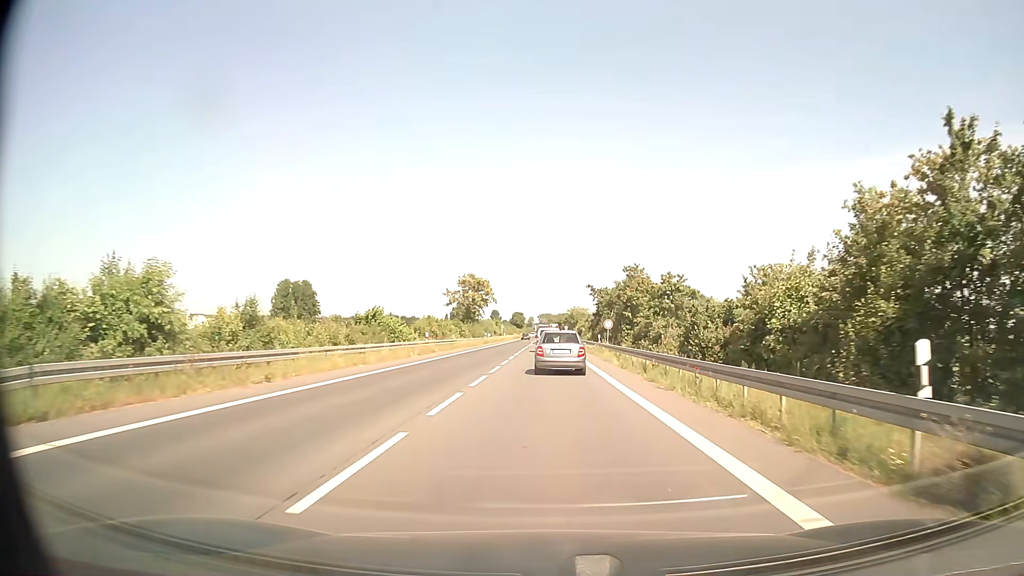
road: secondary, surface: asphalt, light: Day
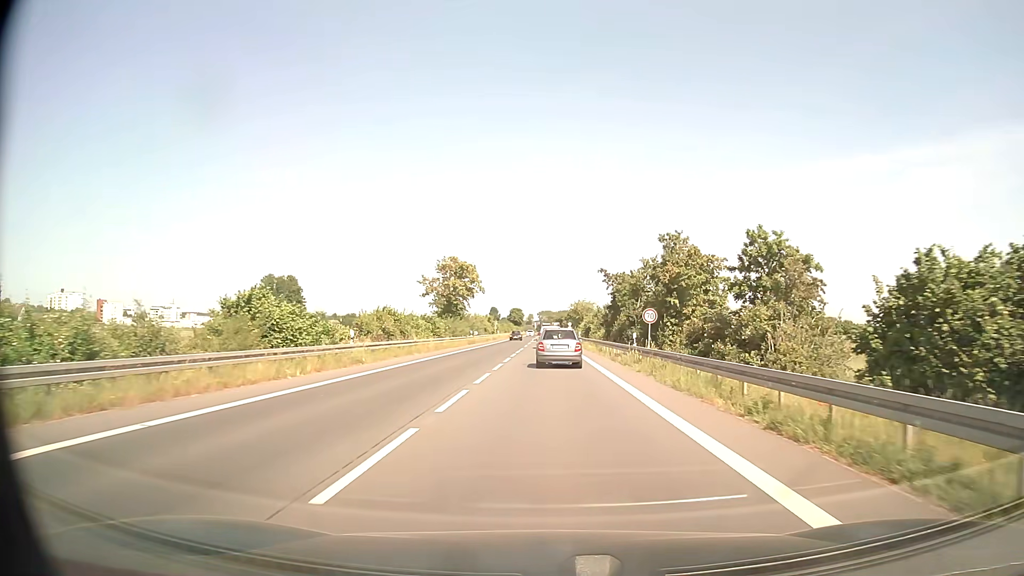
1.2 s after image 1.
(0.0, +17.9) m; 0°
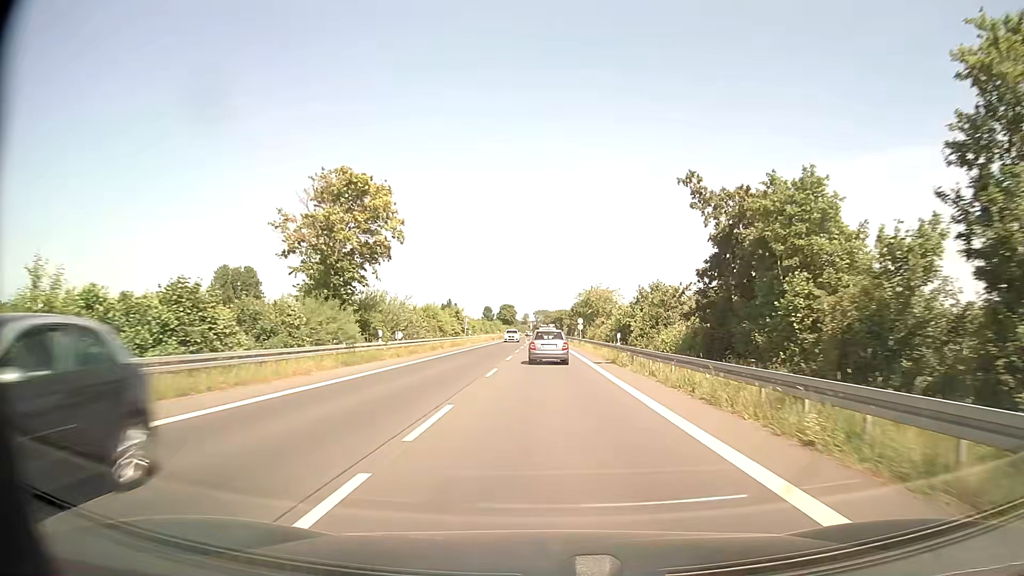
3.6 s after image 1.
(0.0, +39.5) m; +1°
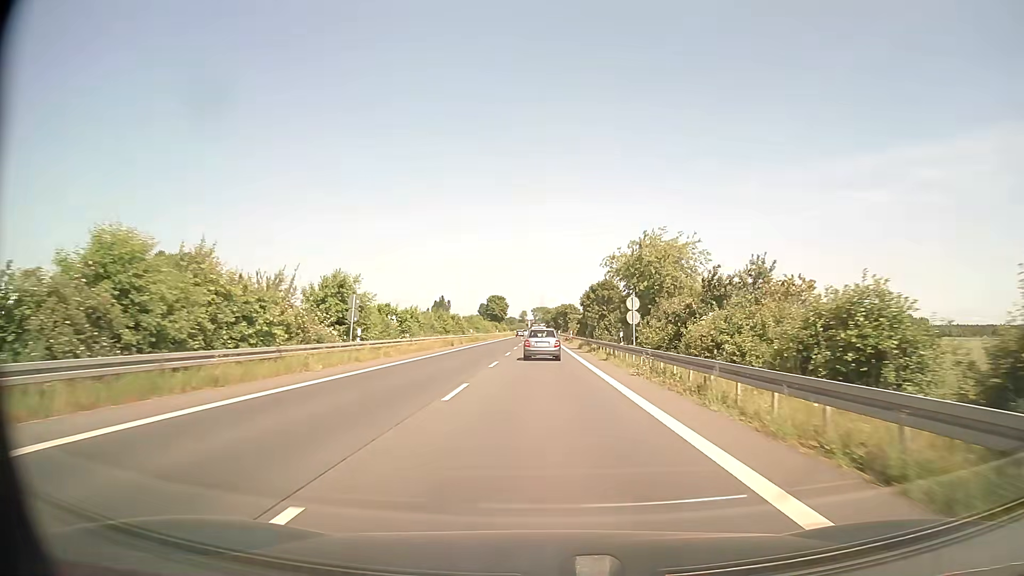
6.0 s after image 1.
(-0.2, +43.7) m; 0°
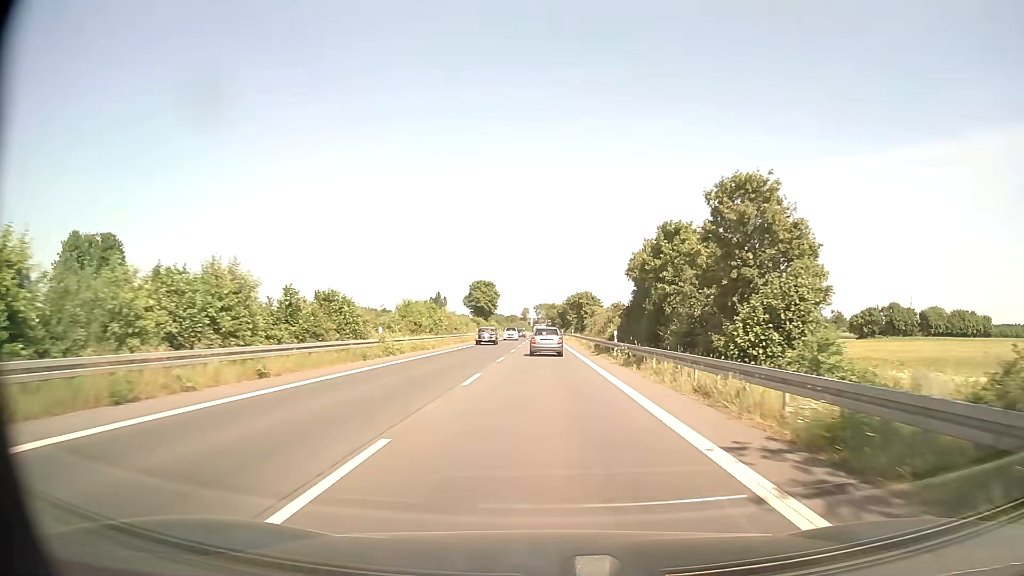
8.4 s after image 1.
(-0.2, +44.6) m; 0°
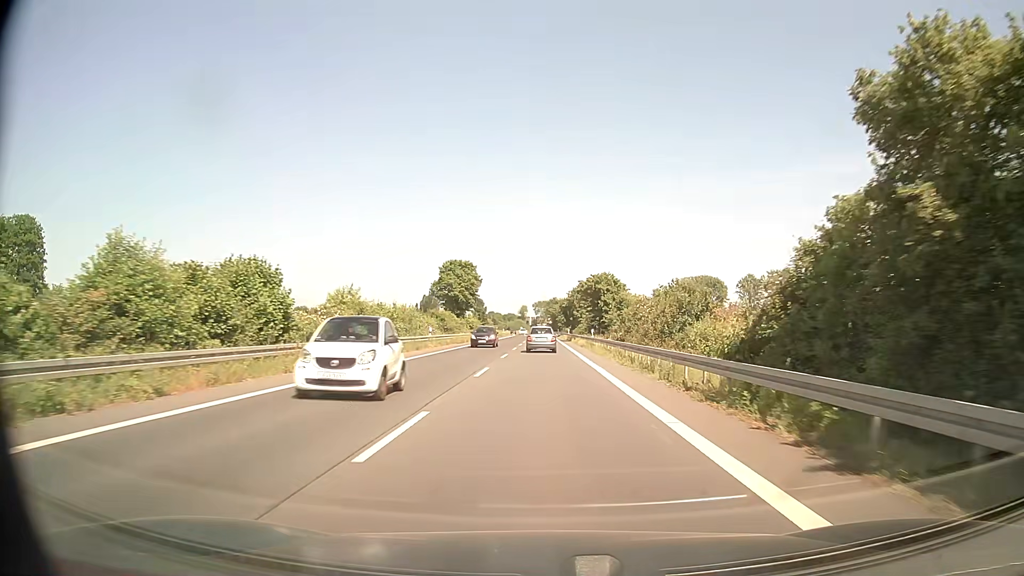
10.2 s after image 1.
(-0.1, +33.1) m; +1°
(0, +10) (0, +20) (0, +30) (0, +40) (0, +50) (0, +60) (-1, +70) (-1, +80) (-1, +90) (-1, +100) m
